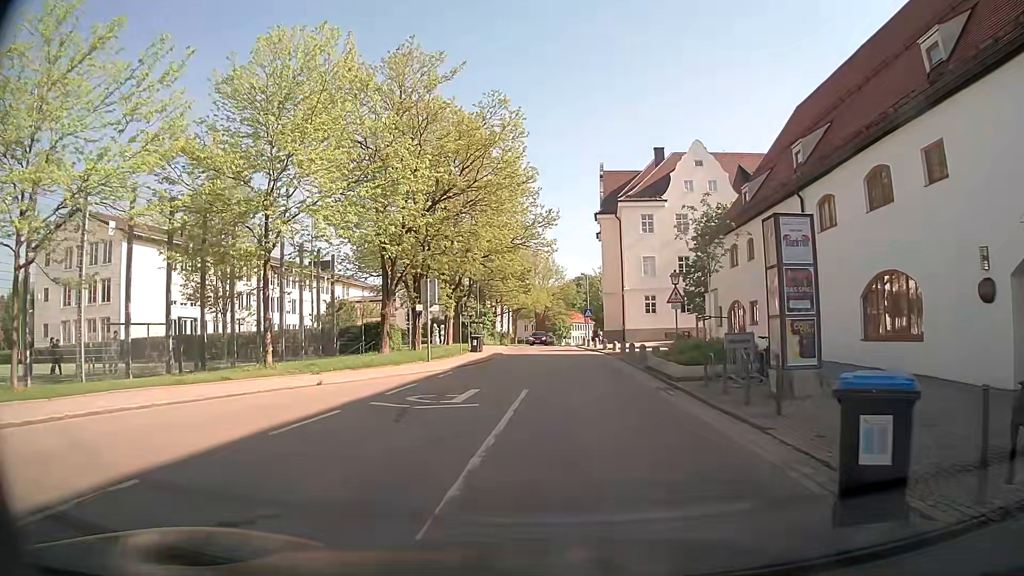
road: residential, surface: asphalt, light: Day
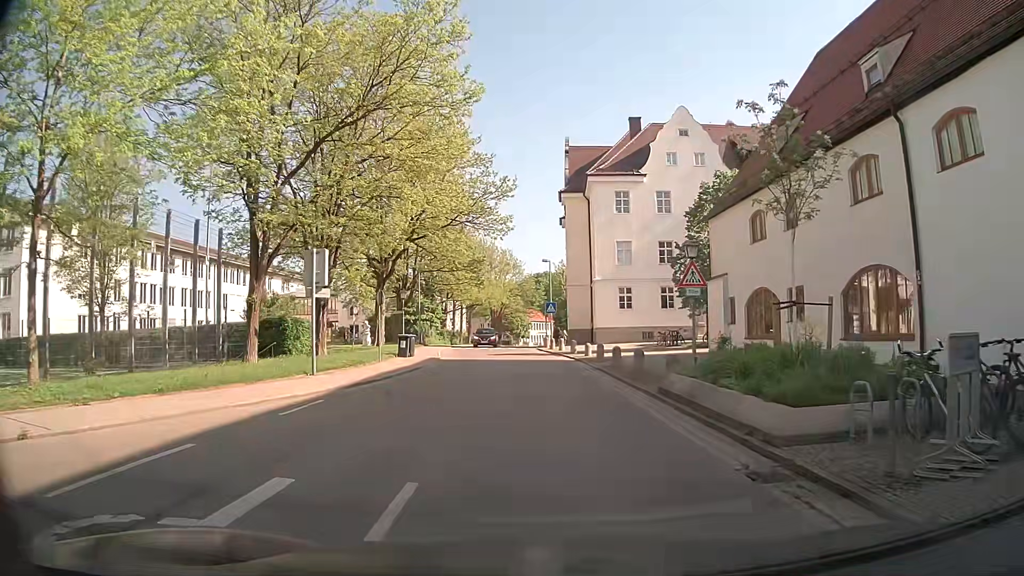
(+0.2, +10.1) m; +3°
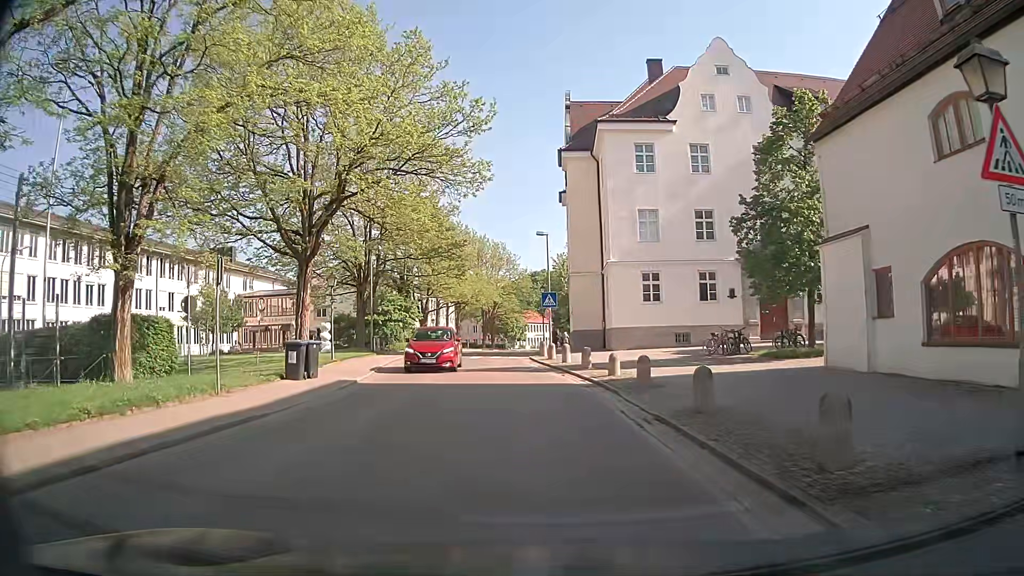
(+0.1, +13.8) m; -1°
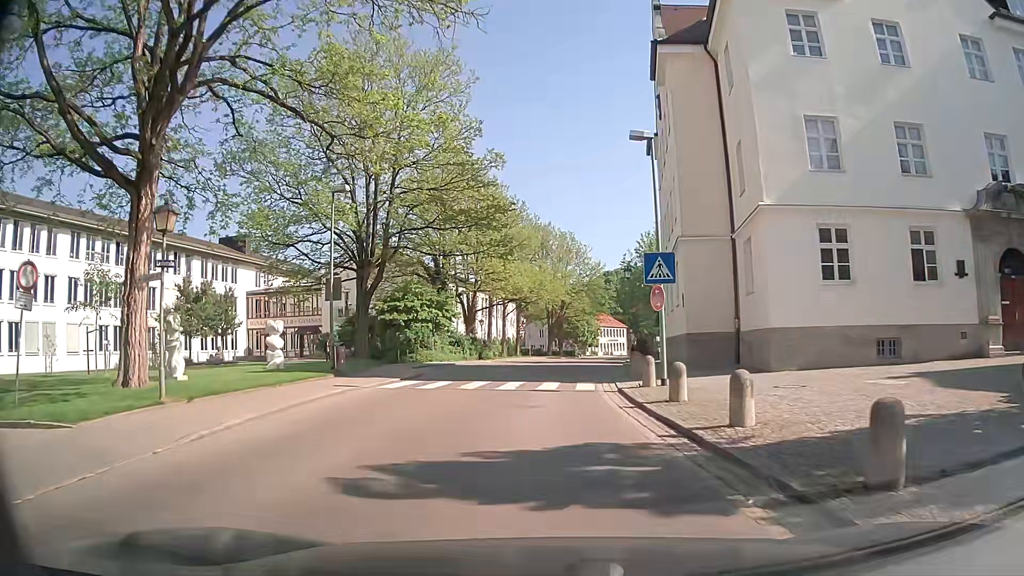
(-0.3, +17.4) m; -5°
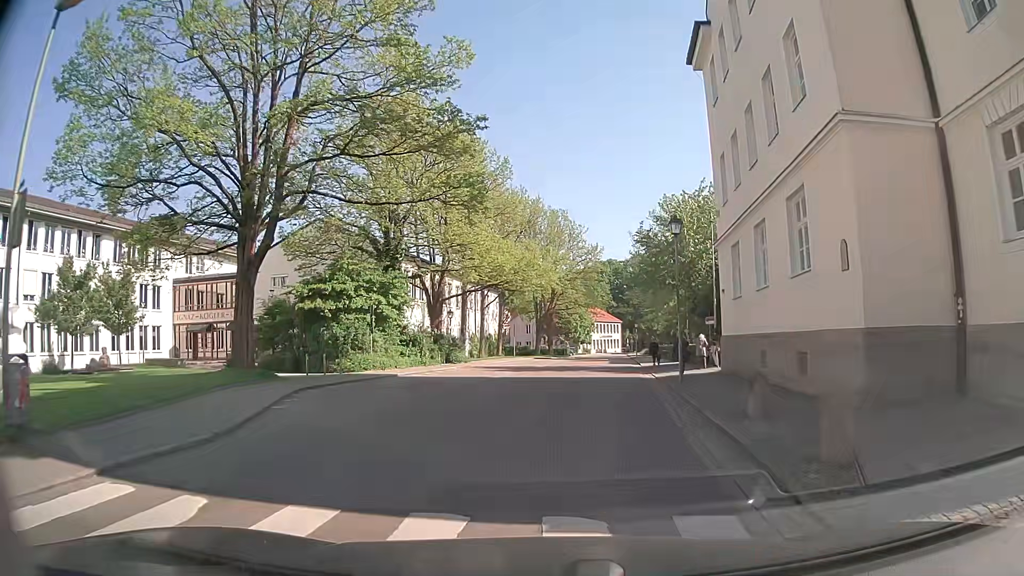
(-0.2, +14.7) m; +1°
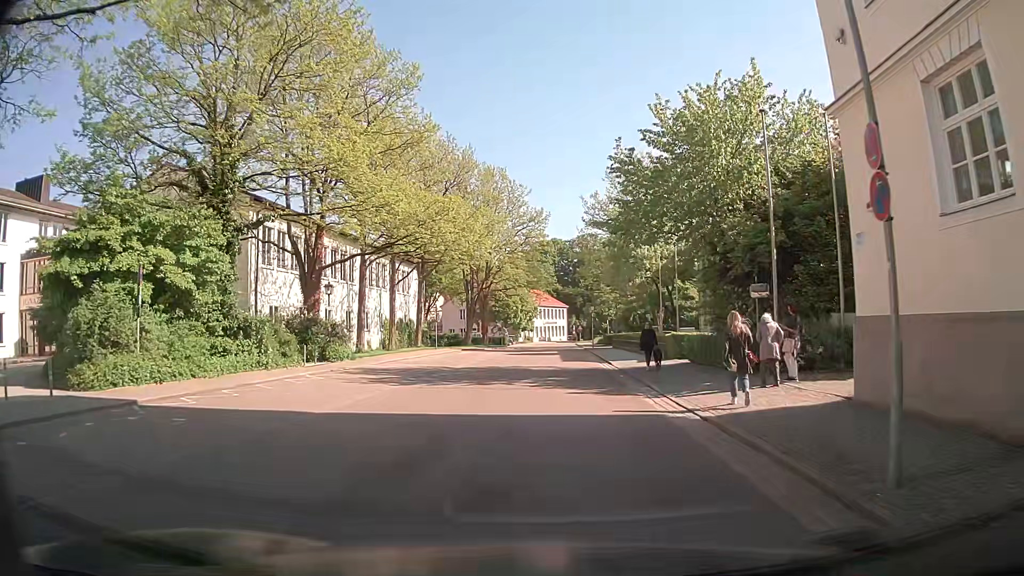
(+0.5, +15.7) m; +4°
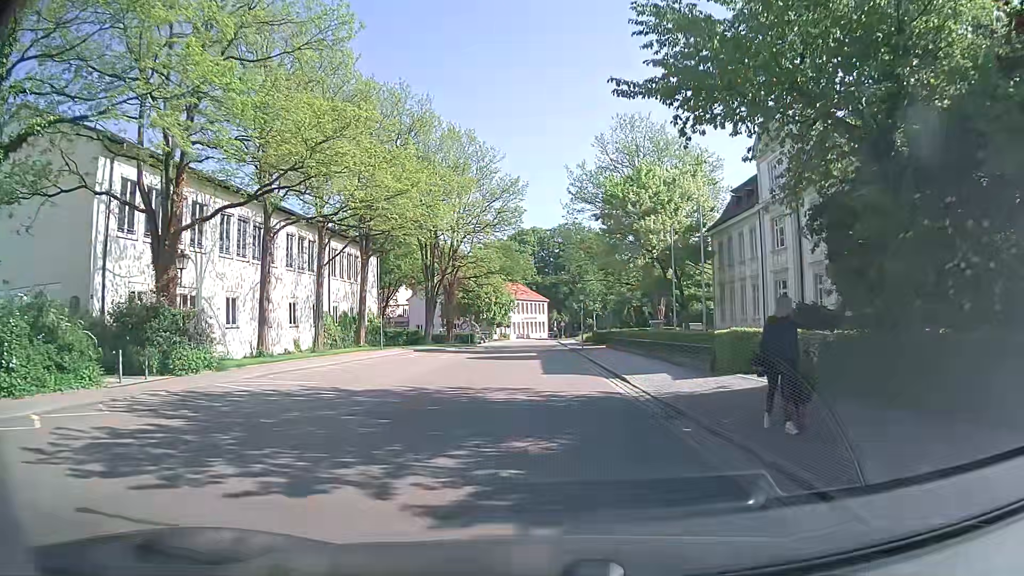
(+0.4, +12.6) m; +2°
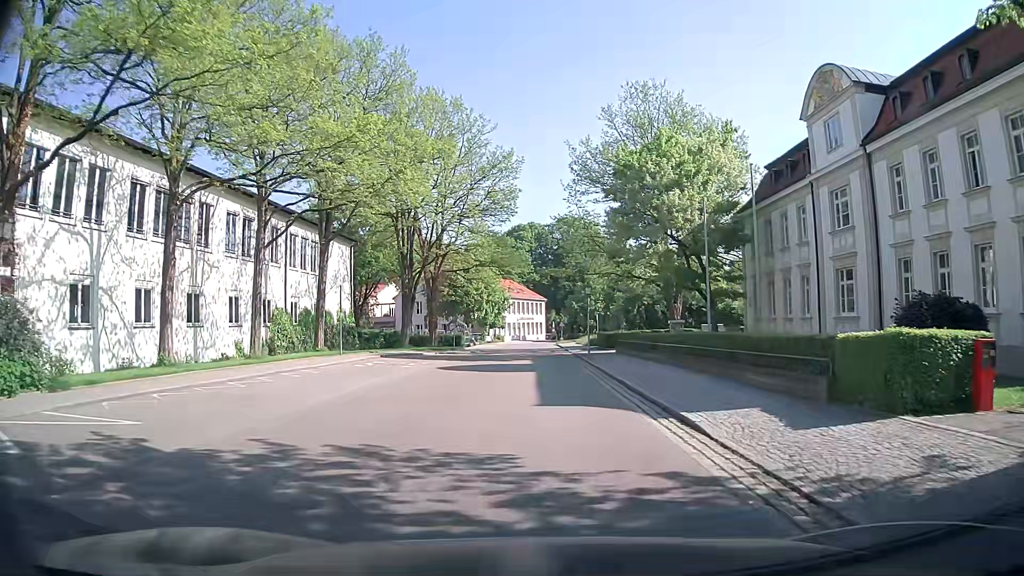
(0.0, +8.5) m; 0°
(0, +10) (0, +20) (0, +30) (0, +40) (0, +50) (0, +60) (0, +70) (0, +80) (0, +90) (+2, +100) m
